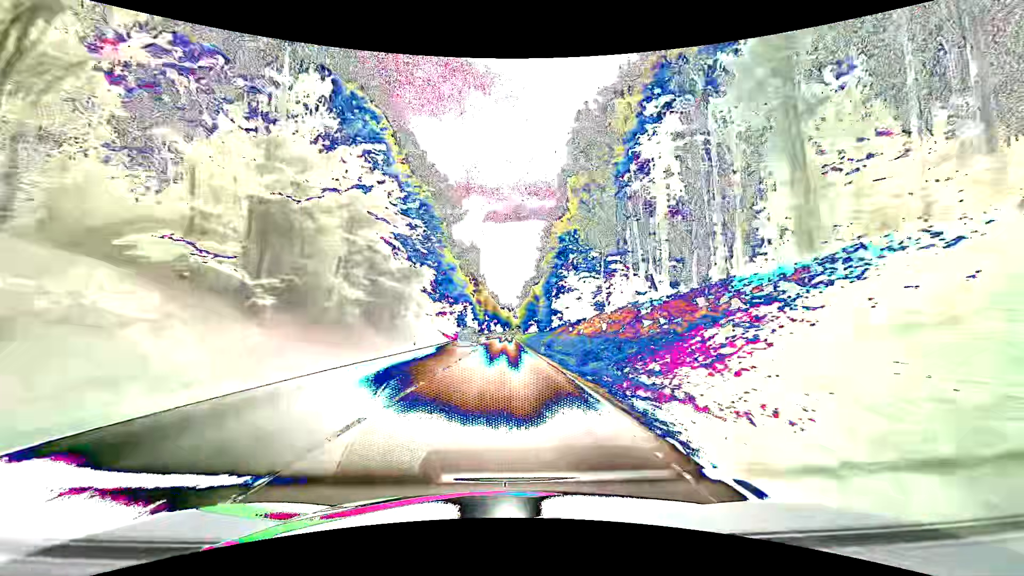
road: secondary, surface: asphalt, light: Day
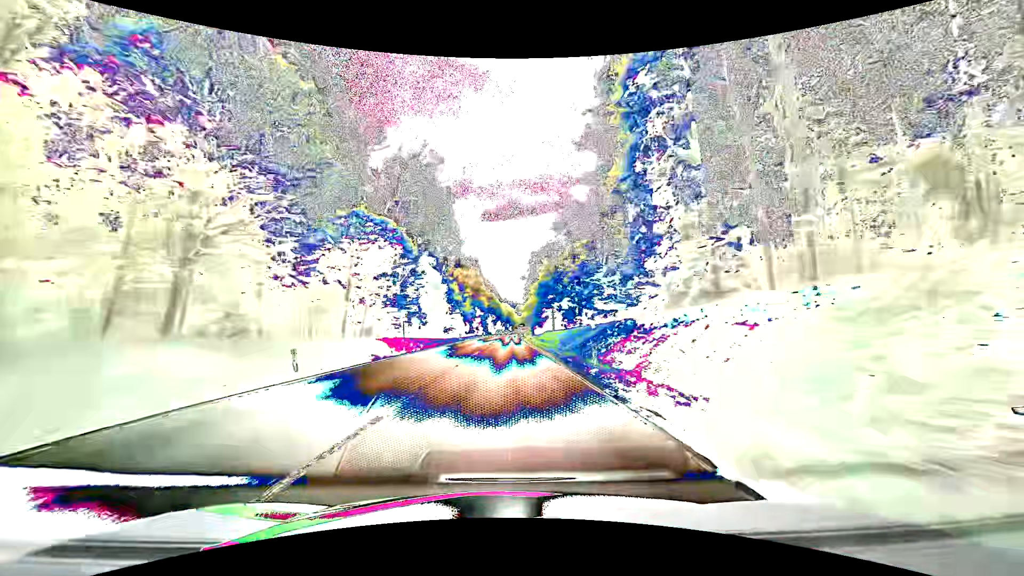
(-0.7, +79.2) m; -1°
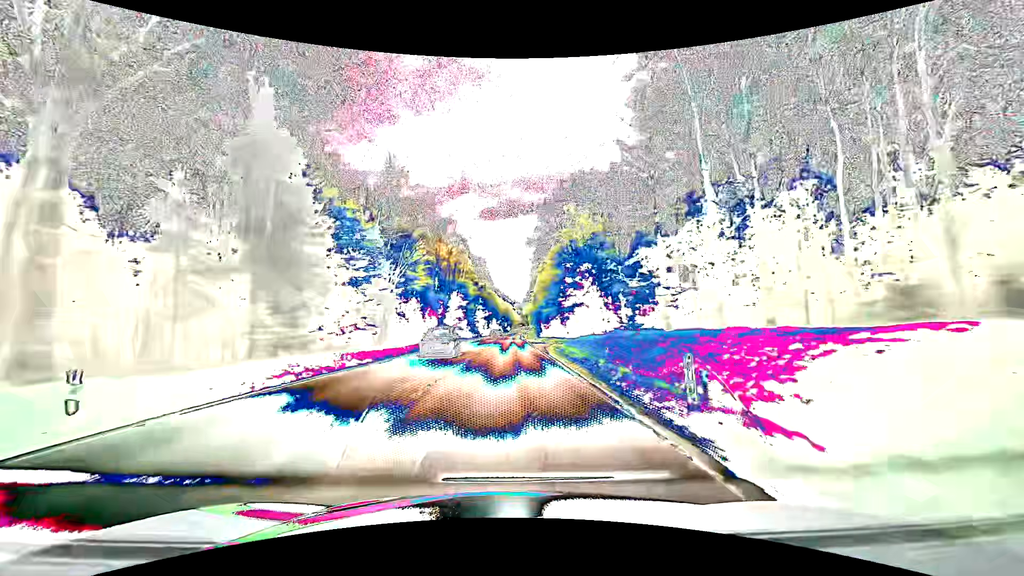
(+0.3, +63.3) m; 0°
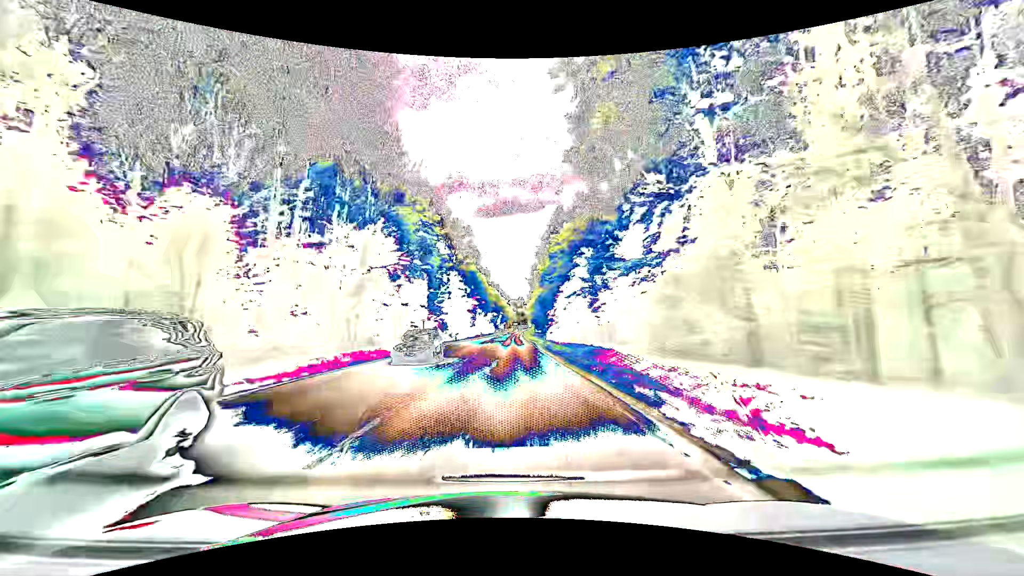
(+0.1, +63.2) m; 0°
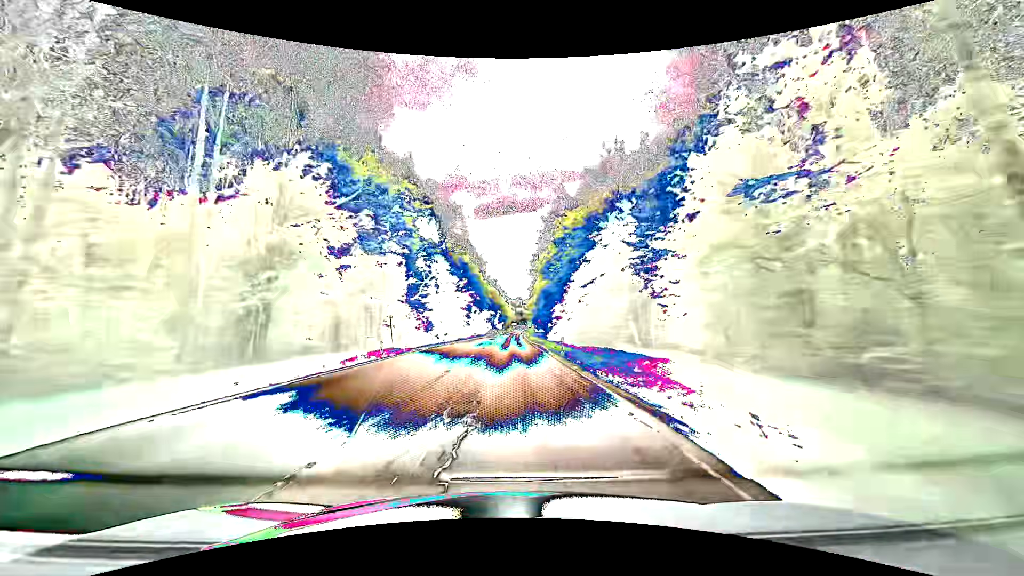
(+0.1, +15.8) m; 0°
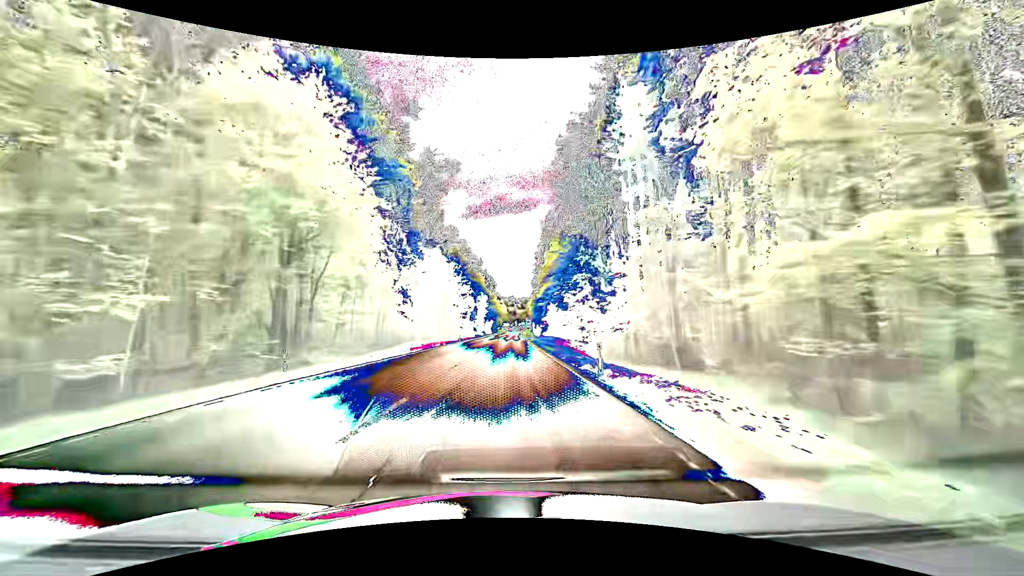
(+0.9, +79.0) m; +1°
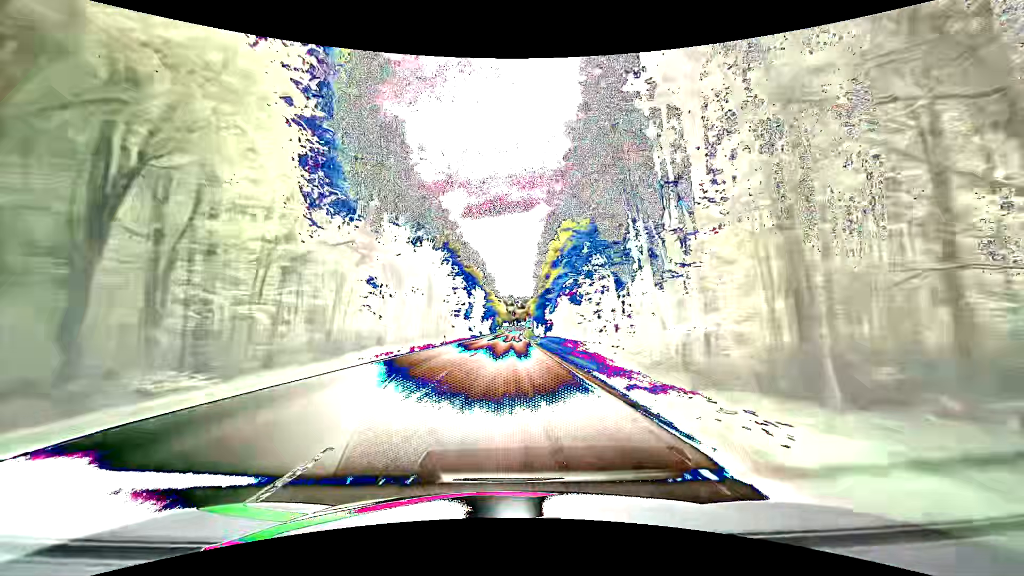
(0.0, +15.8) m; 0°
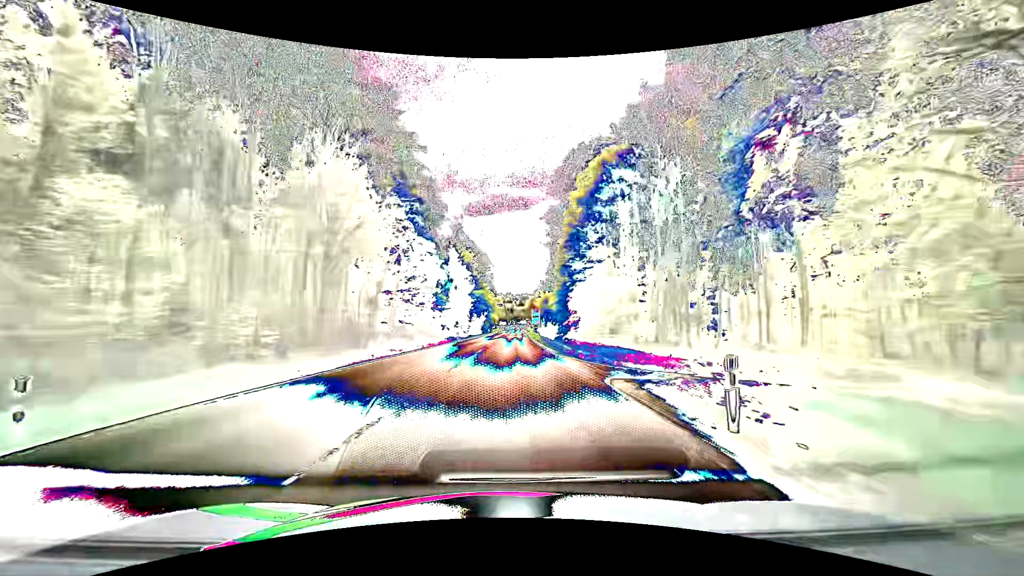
(+0.4, +47.0) m; +1°
(0, +10) (0, +20) (0, +30) (0, +40) (0, +50) (0, +60) (+1, +70) (+1, +80) (+1, +90) (+1, +100) m
